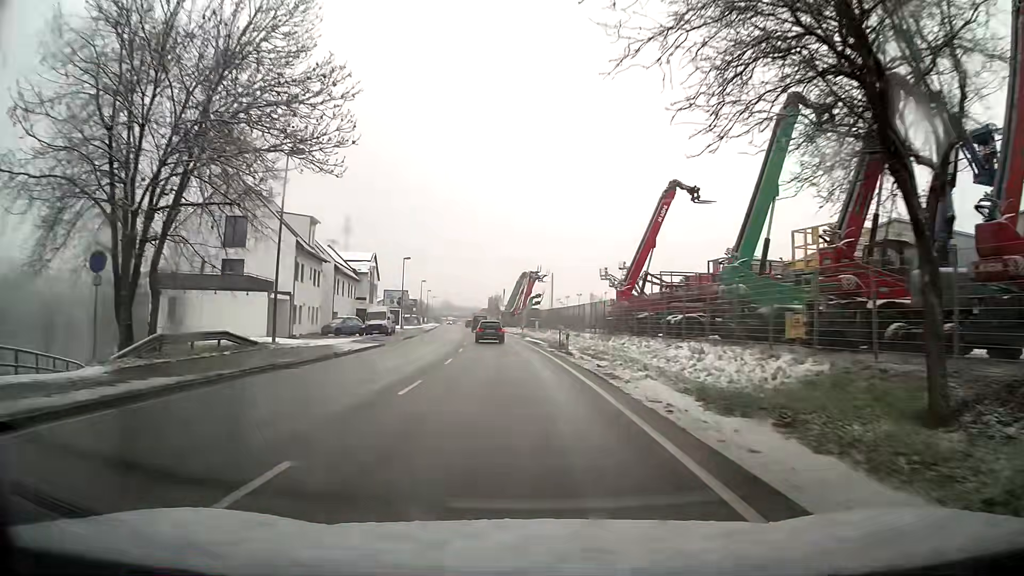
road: primary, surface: asphalt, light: Day
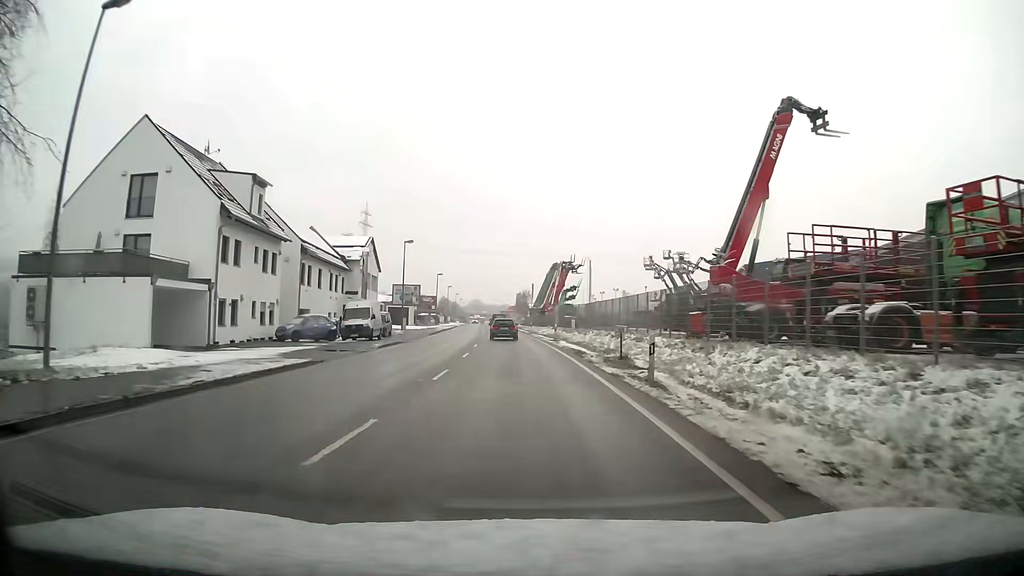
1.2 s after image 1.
(-0.5, +15.3) m; -3°
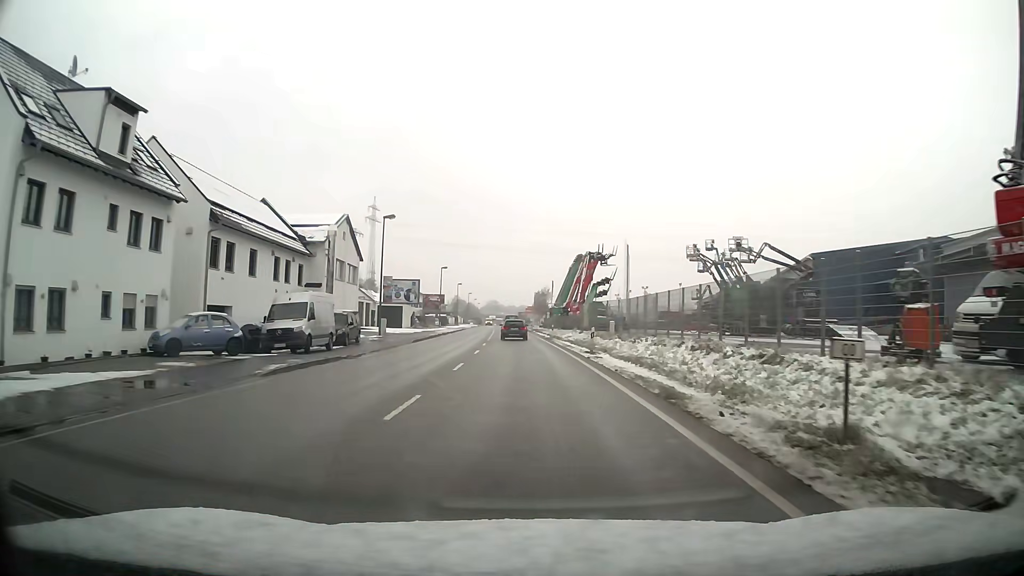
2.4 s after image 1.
(-0.1, +15.3) m; -1°
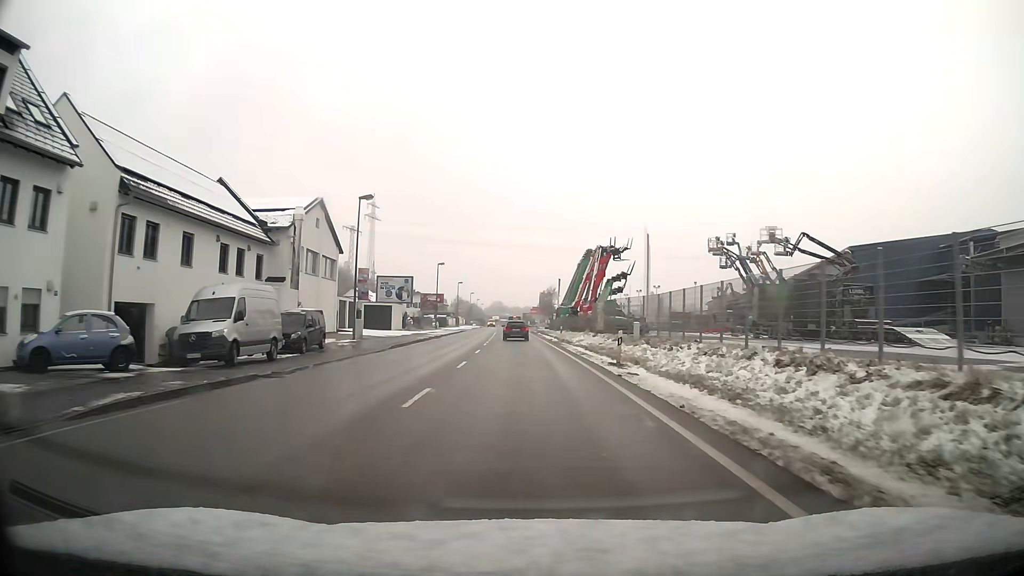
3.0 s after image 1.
(0.0, +7.6) m; 0°
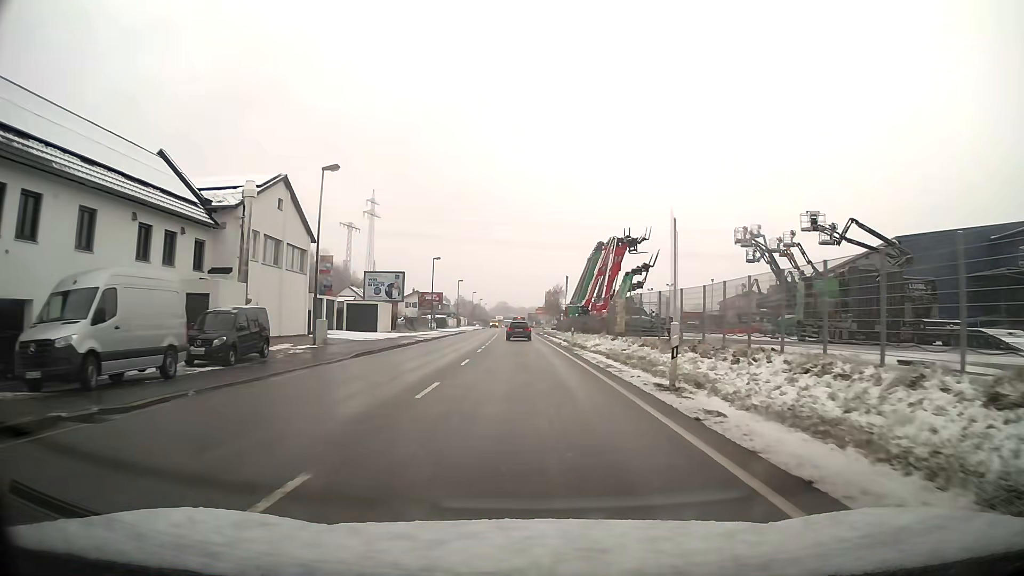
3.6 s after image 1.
(0.0, +7.7) m; 0°
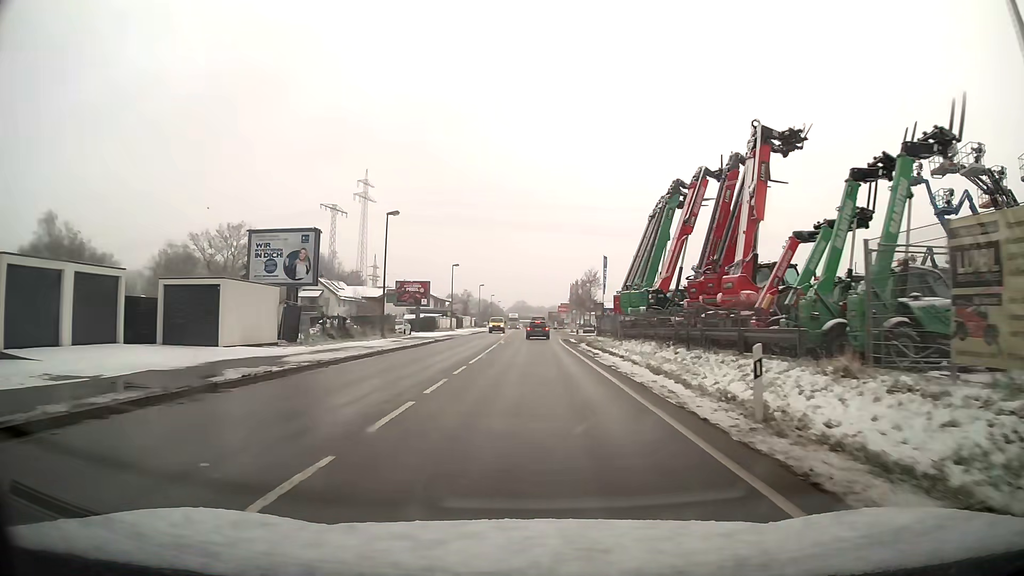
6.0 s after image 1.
(-0.4, +31.0) m; -1°
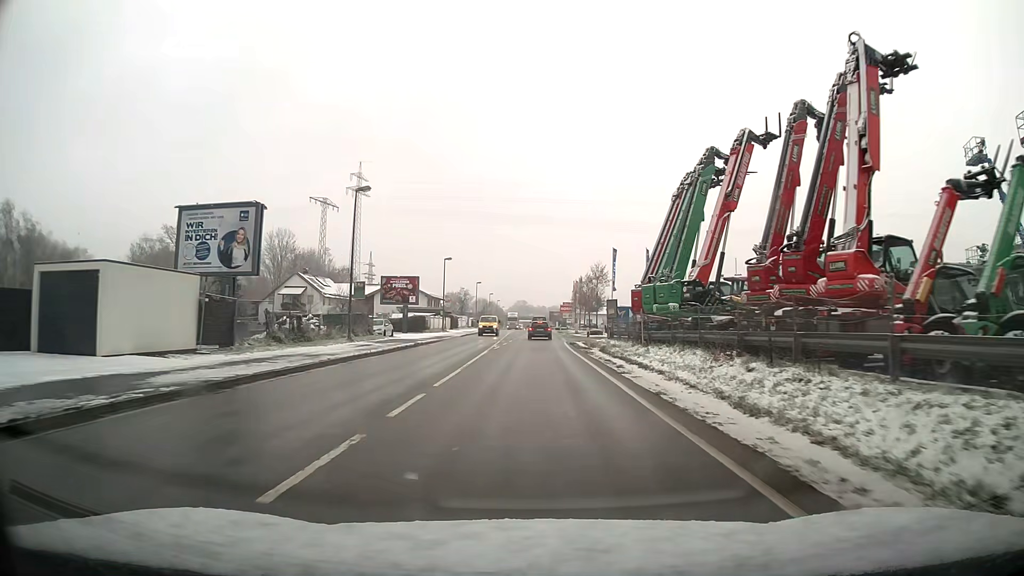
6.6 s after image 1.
(0.0, +7.8) m; 0°
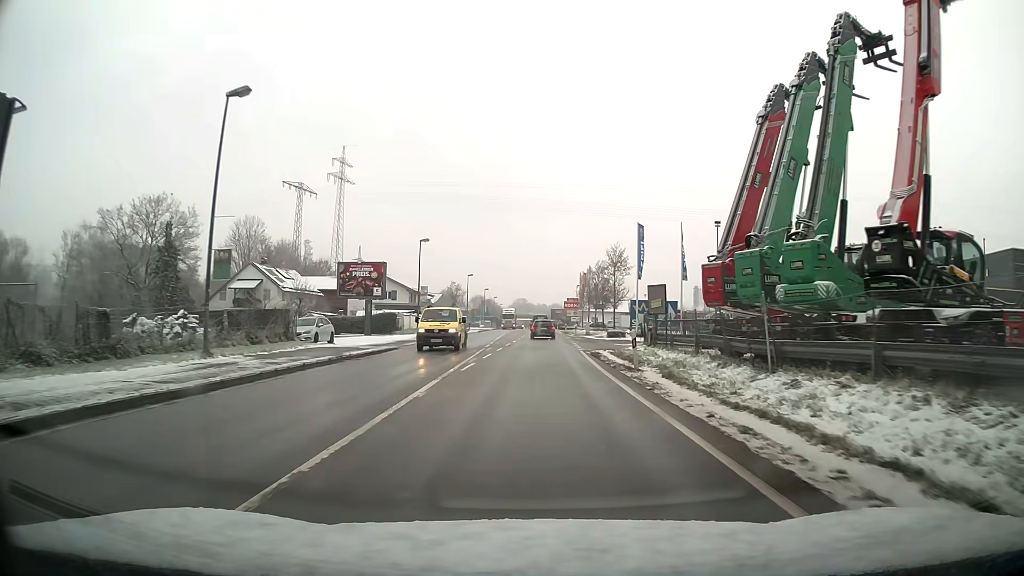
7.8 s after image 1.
(0.0, +15.6) m; 0°
(0, +10) (0, +20) (0, +30) (+1, +40) (+1, +50) (+1, +60) (+1, +70) (+1, +80) (+1, +90) (+1, +100) m
